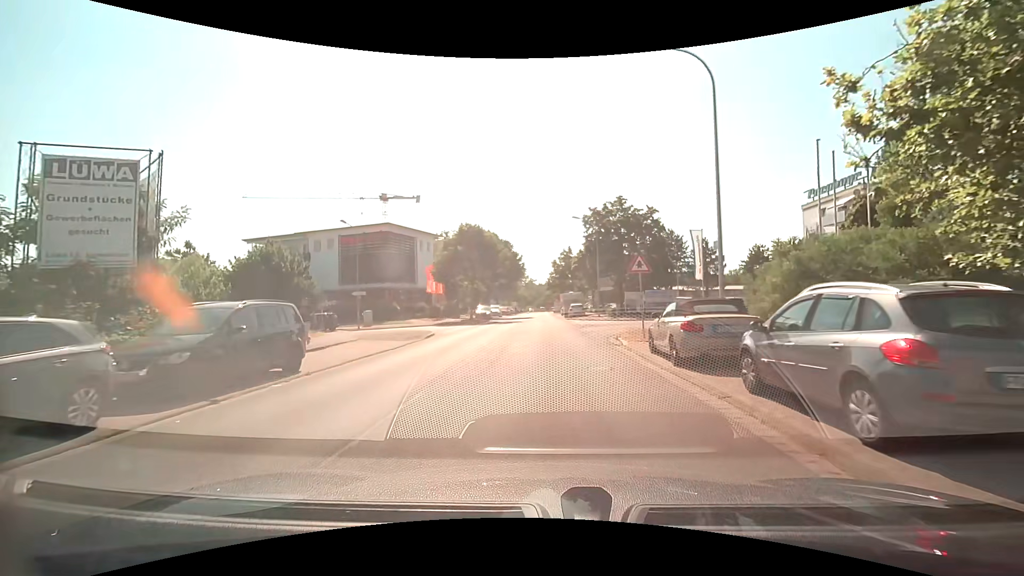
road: tertiary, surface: asphalt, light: Day
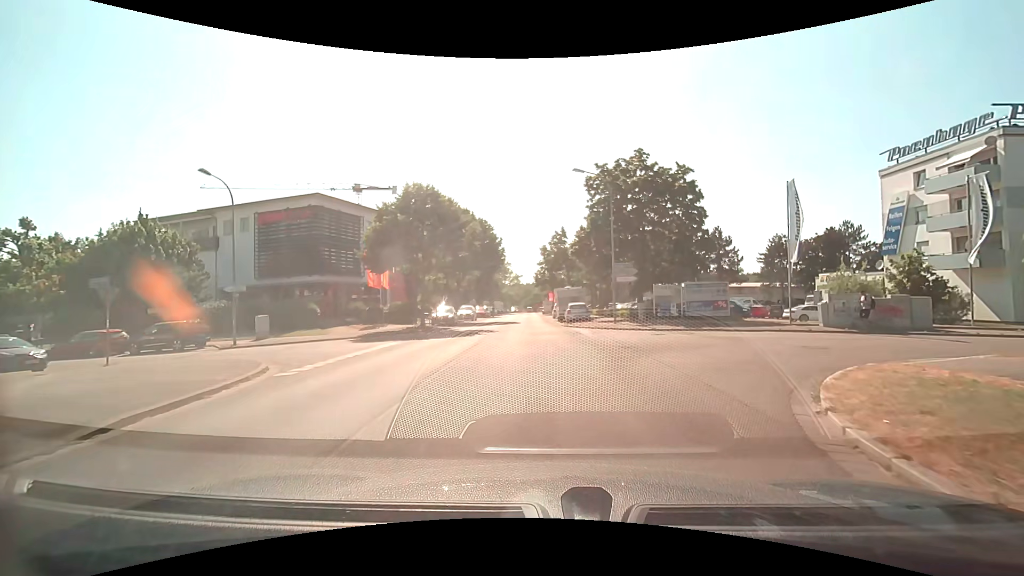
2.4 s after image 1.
(+0.1, +15.9) m; +1°
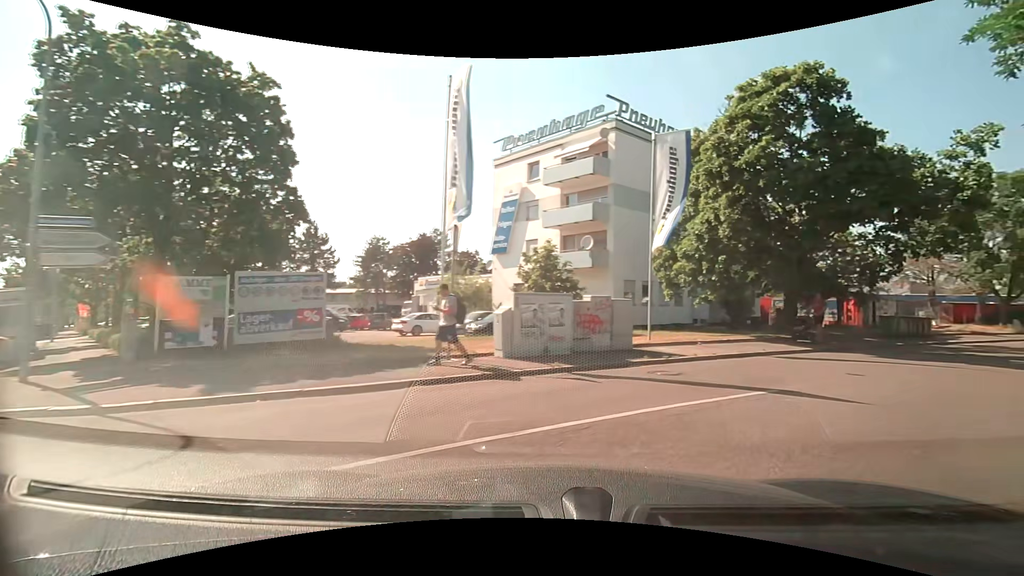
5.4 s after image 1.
(+3.9, +15.0) m; +46°
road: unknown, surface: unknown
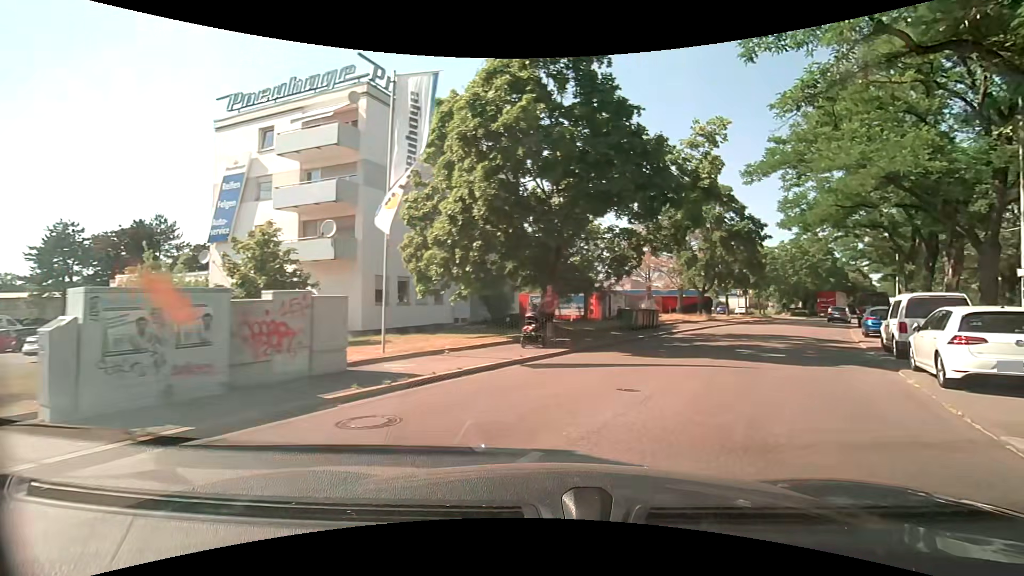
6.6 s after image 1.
(+1.0, +4.5) m; +27°
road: unclassified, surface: asphalt
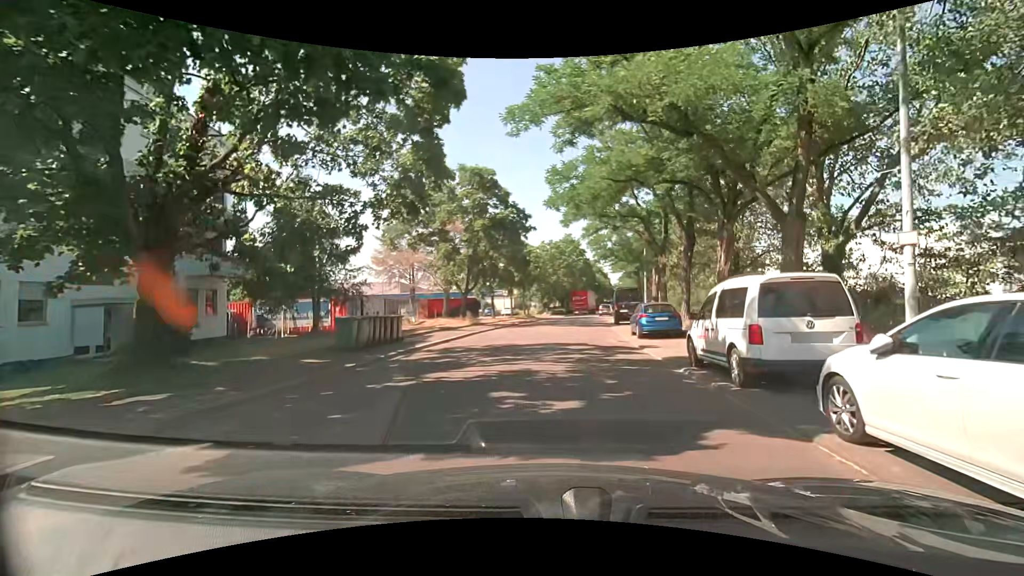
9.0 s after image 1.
(+2.1, +8.6) m; +22°
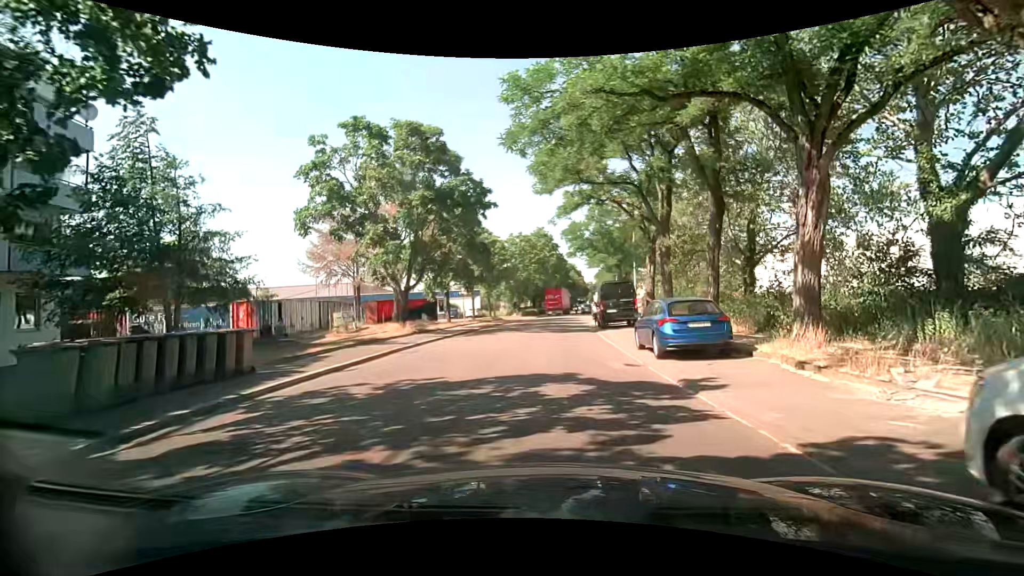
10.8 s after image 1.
(+0.2, +8.5) m; +3°
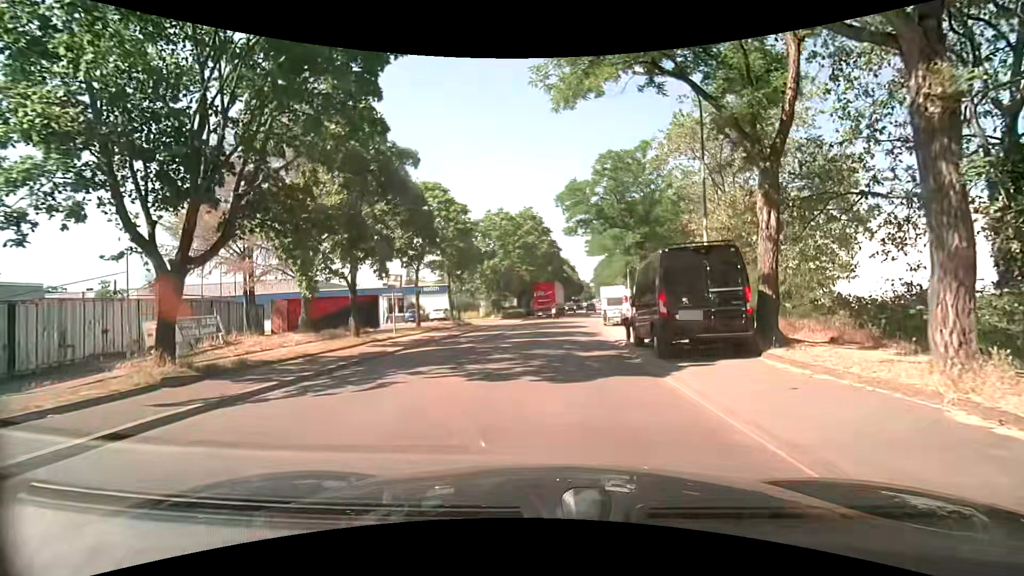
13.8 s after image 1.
(+0.1, +16.4) m; 0°
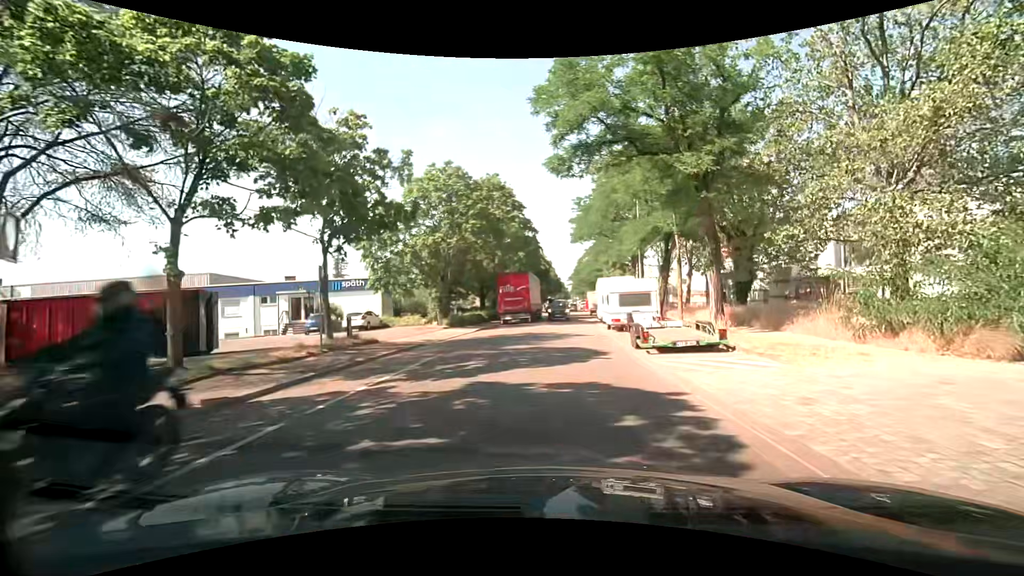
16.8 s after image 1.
(+0.4, +17.1) m; +4°
(0, +10) (+1, +20) (+1, +30) (+1, +40) (+2, +50) (+3, +60) (+3, +70) (+4, +80) (+4, +90) (+5, +100) m
